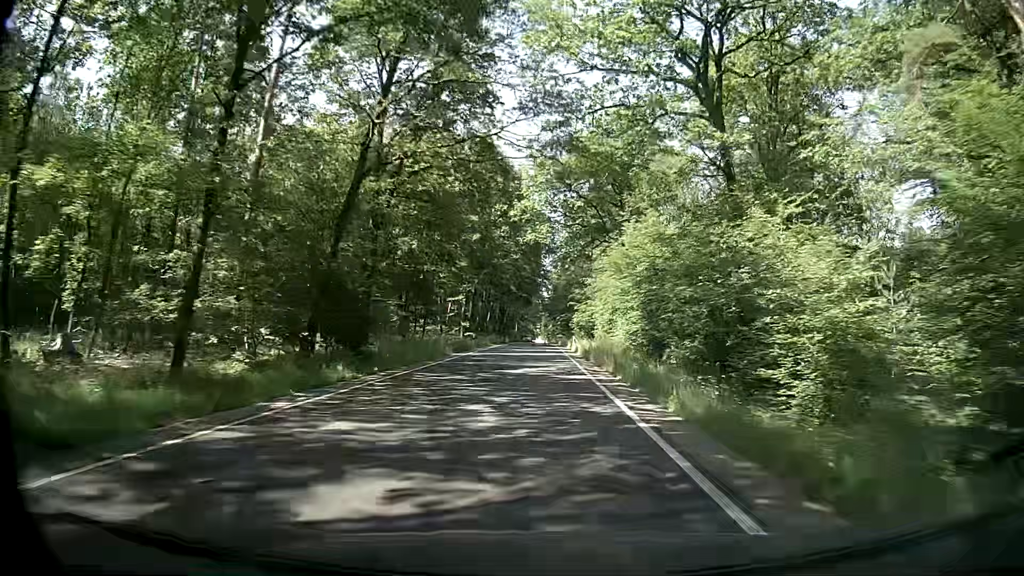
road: secondary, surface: asphalt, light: Day
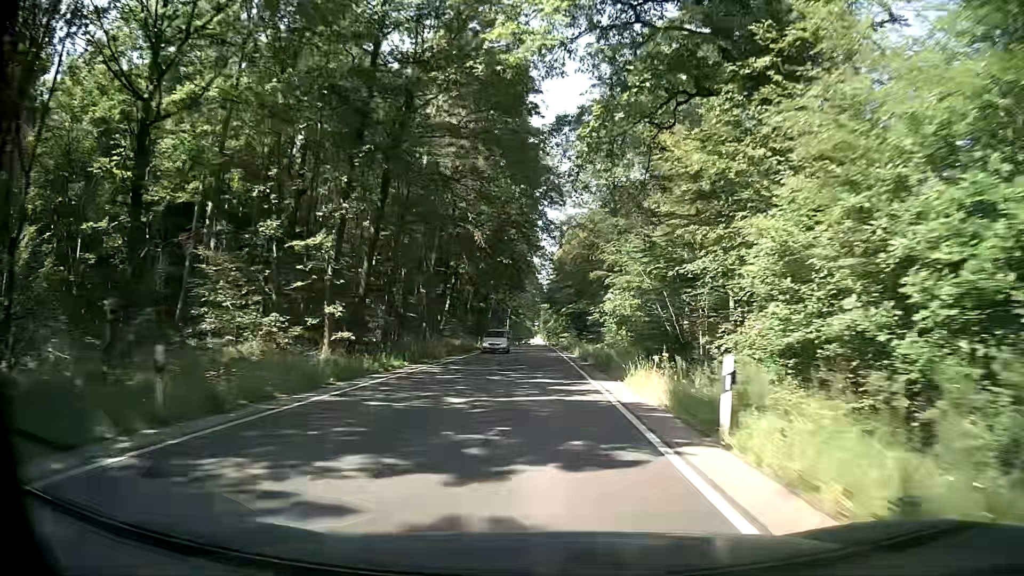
(+0.3, +43.8) m; 0°
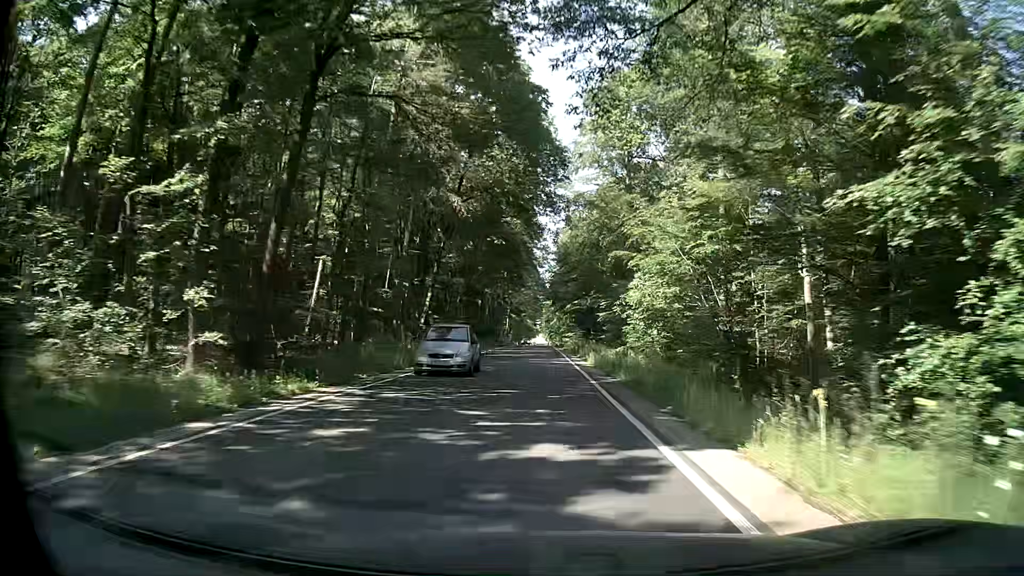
(0.0, +11.0) m; 0°
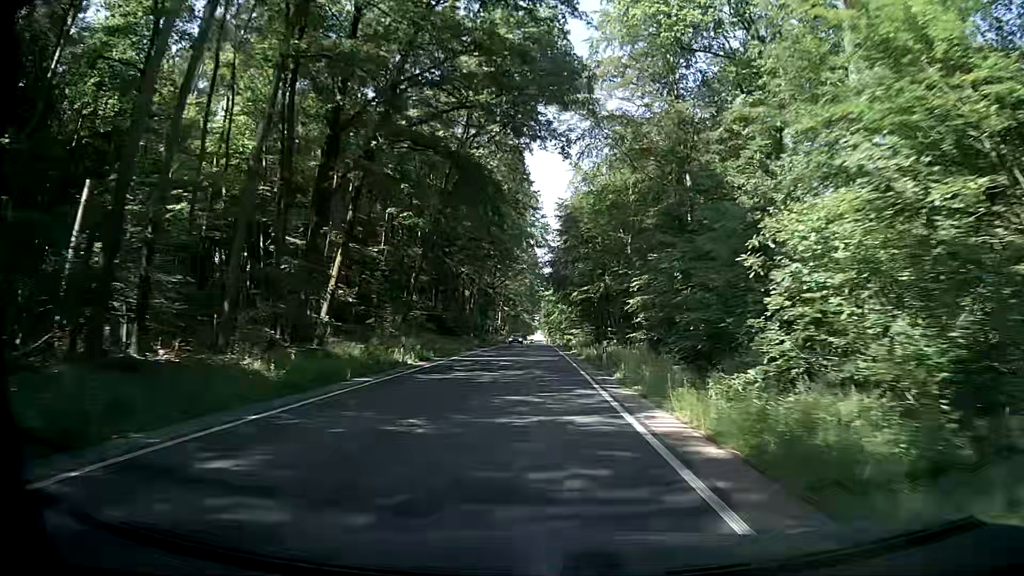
(0.0, +22.0) m; 0°
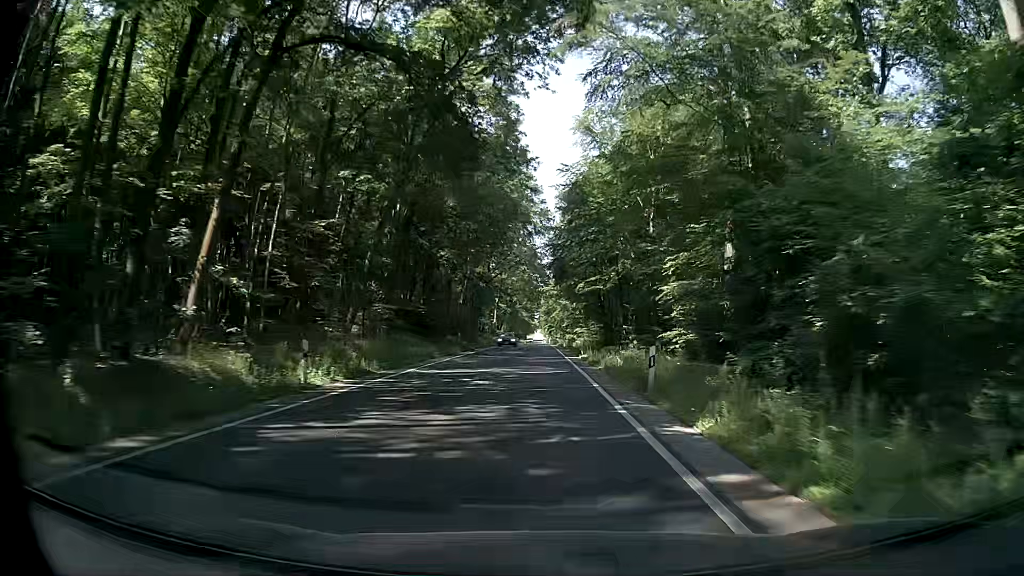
(-0.1, +11.0) m; 0°
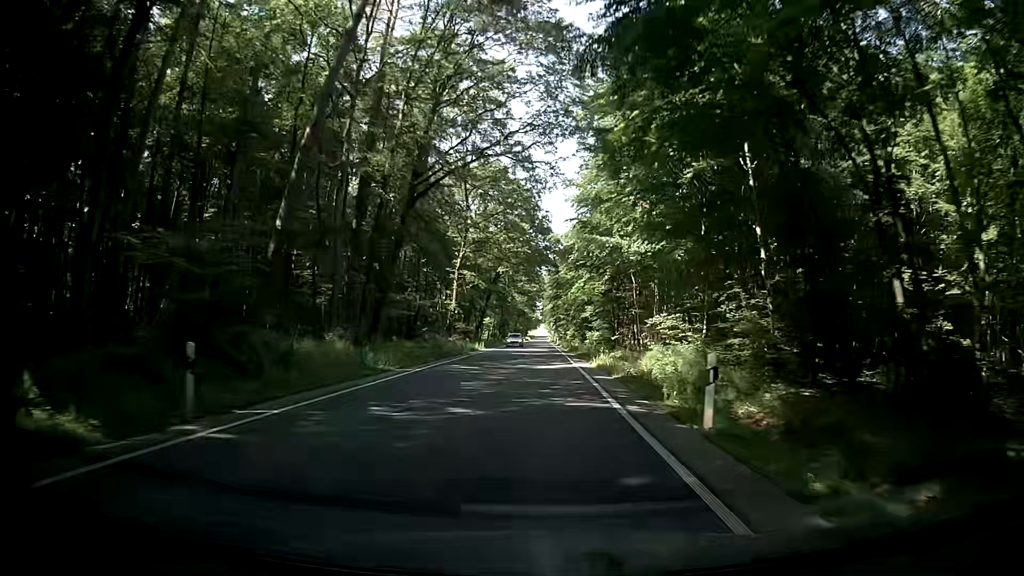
(-0.1, +55.0) m; 0°
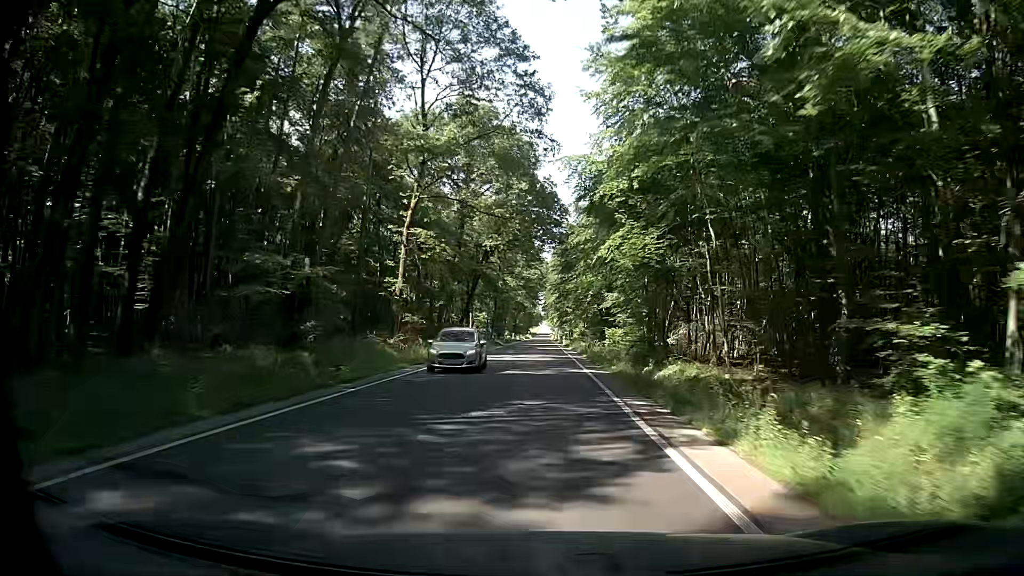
(0.0, +22.0) m; 0°
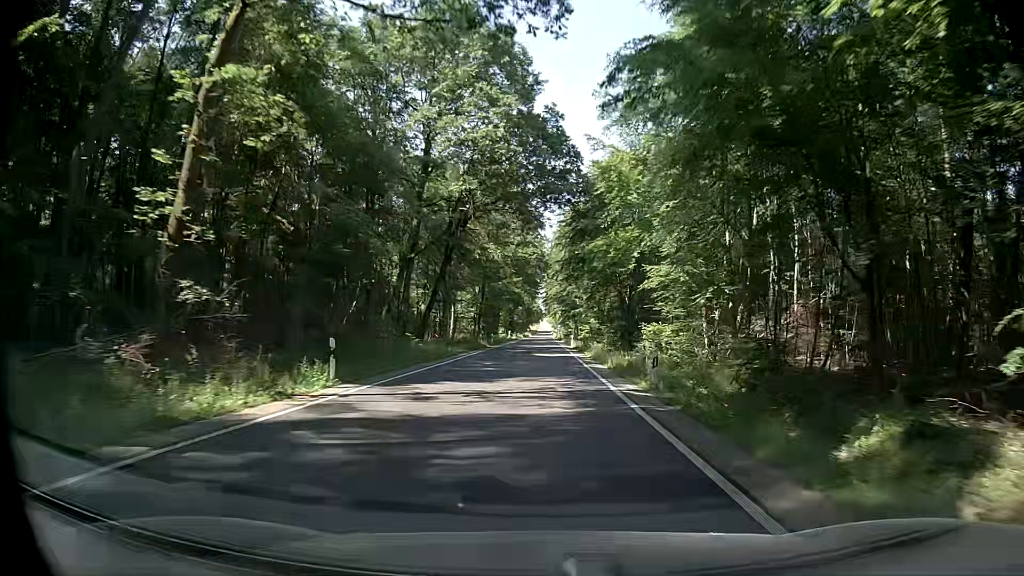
(+0.1, +22.0) m; +1°
(0, +10) (0, +20) (0, +30) (0, +40) (0, +50) (0, +60) (0, +70) (0, +80) (0, +90) (0, +100) m
